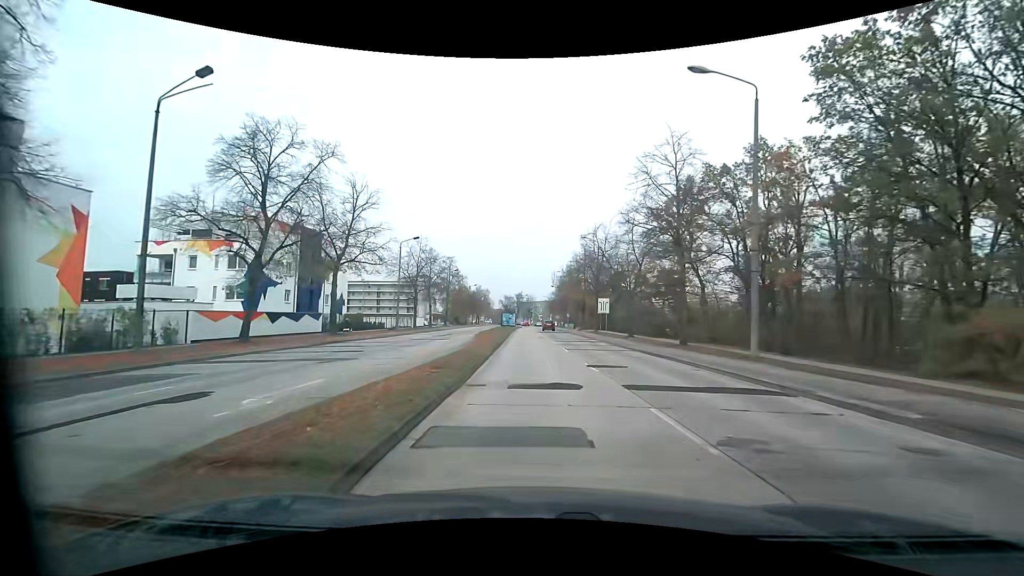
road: tertiary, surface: concrete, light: Day
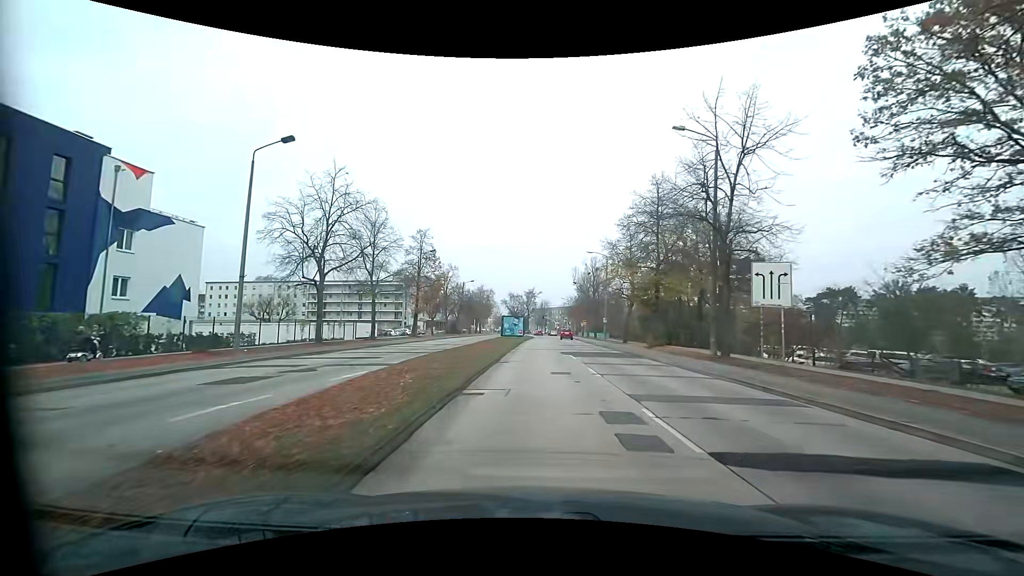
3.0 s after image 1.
(-0.6, +35.4) m; -1°
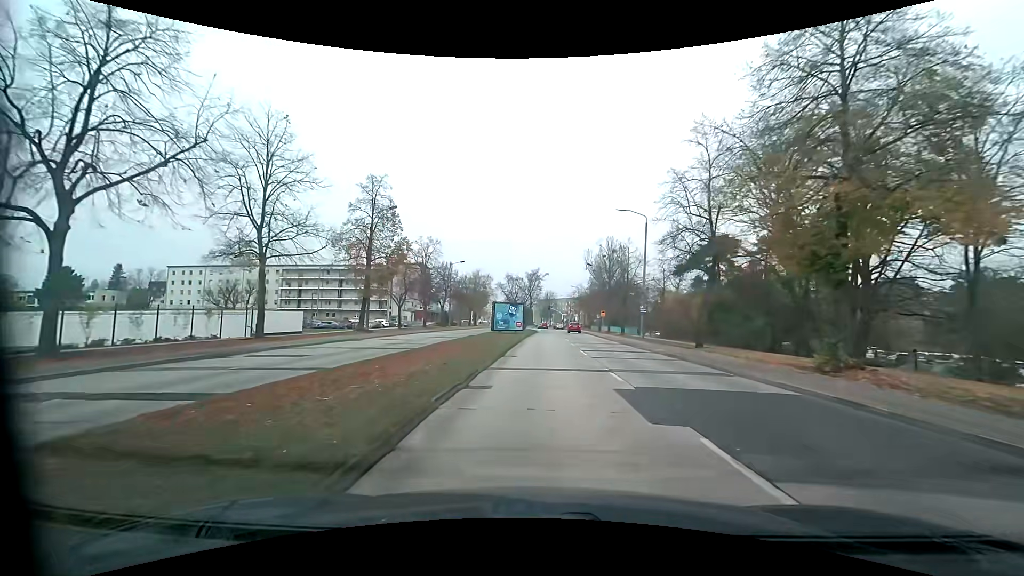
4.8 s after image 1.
(-0.3, +20.3) m; -2°
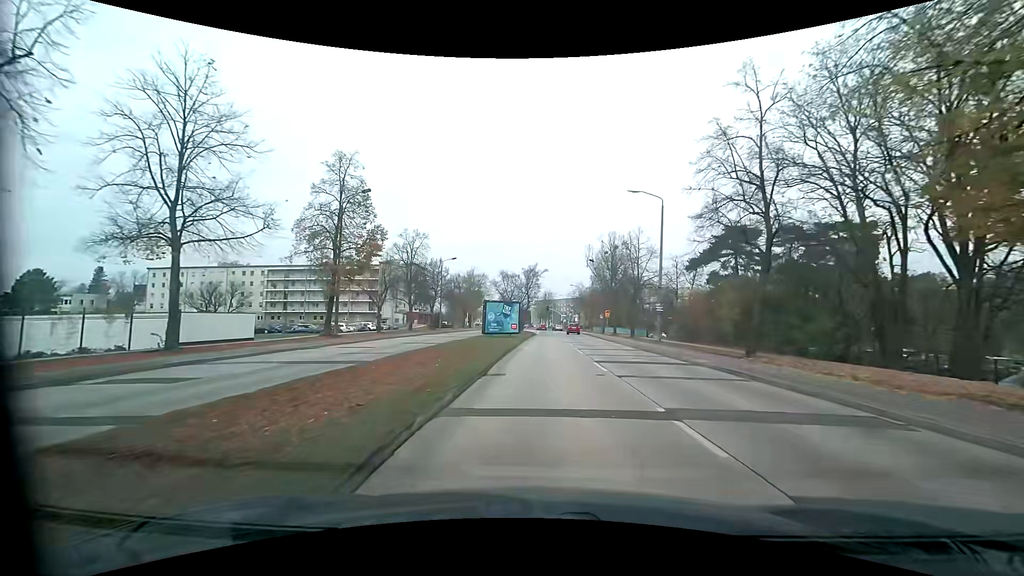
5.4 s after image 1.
(+0.1, +6.6) m; +1°
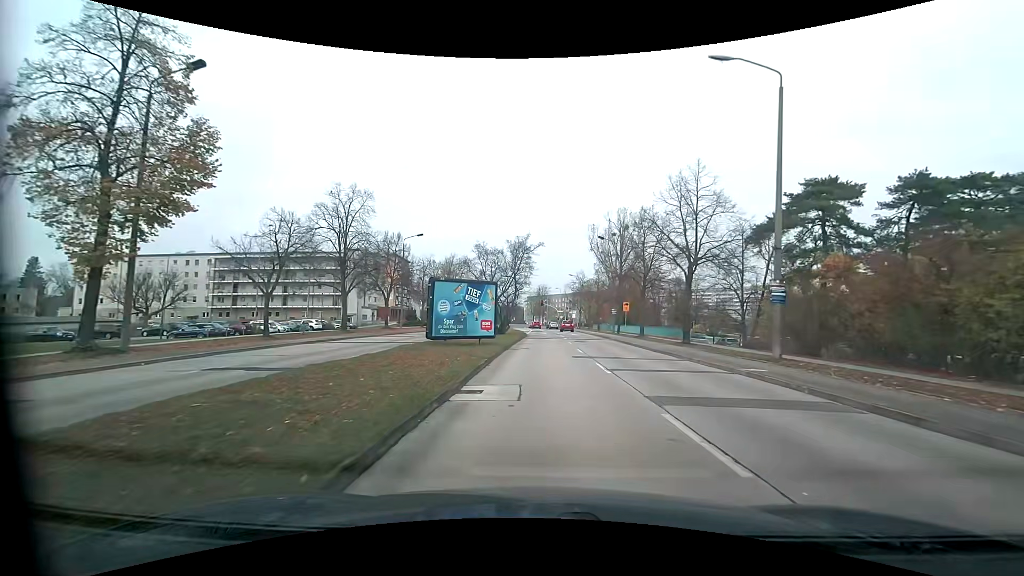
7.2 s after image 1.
(+0.1, +19.0) m; 0°
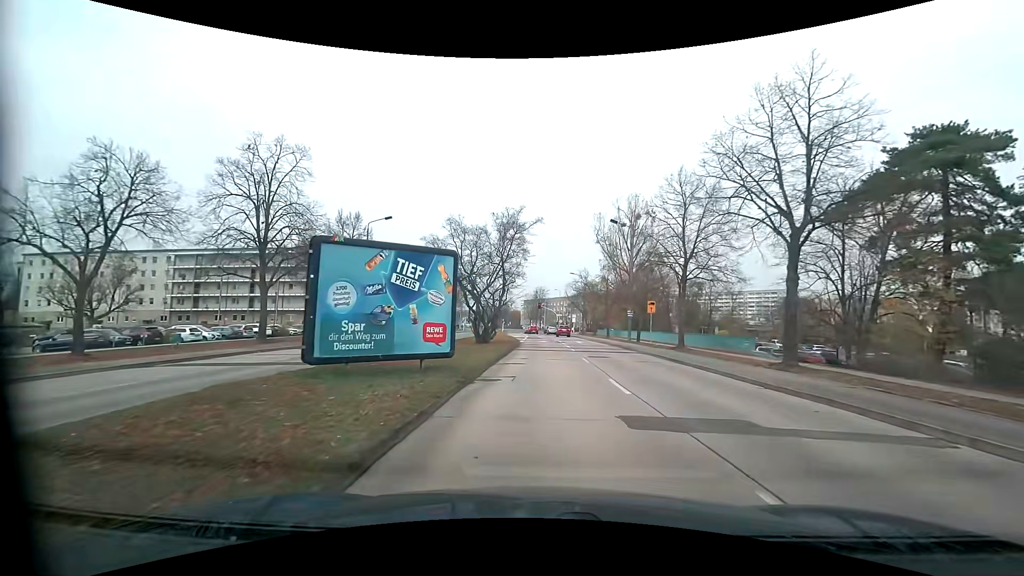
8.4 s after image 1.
(+0.2, +11.9) m; 0°
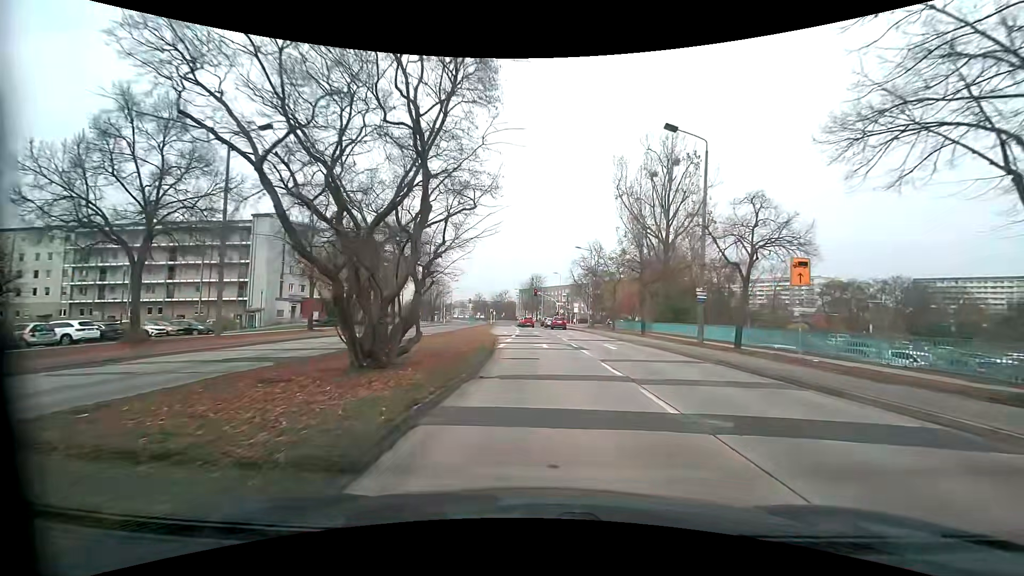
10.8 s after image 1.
(+0.3, +21.1) m; +2°
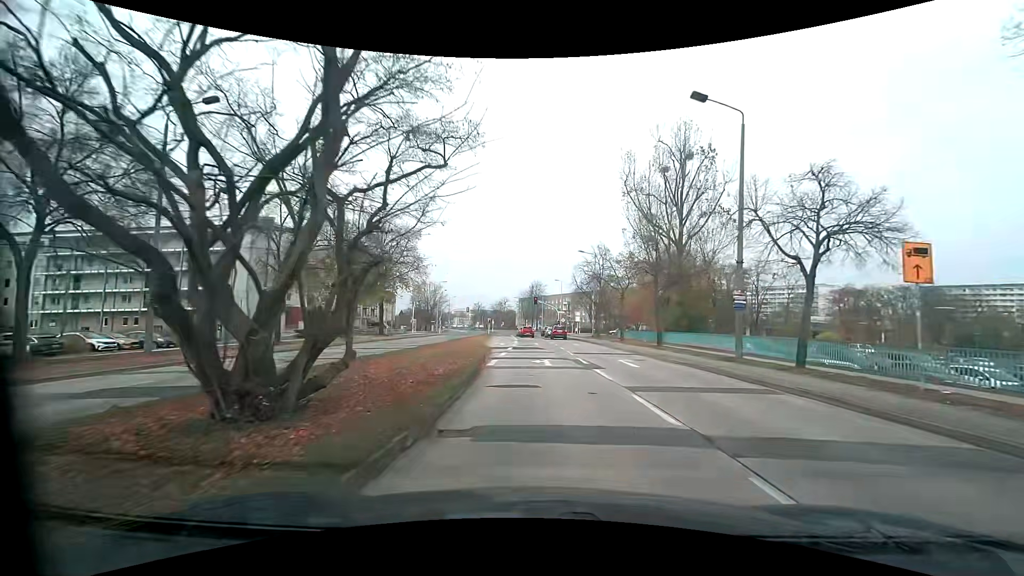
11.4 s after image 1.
(-0.1, +4.7) m; -1°
